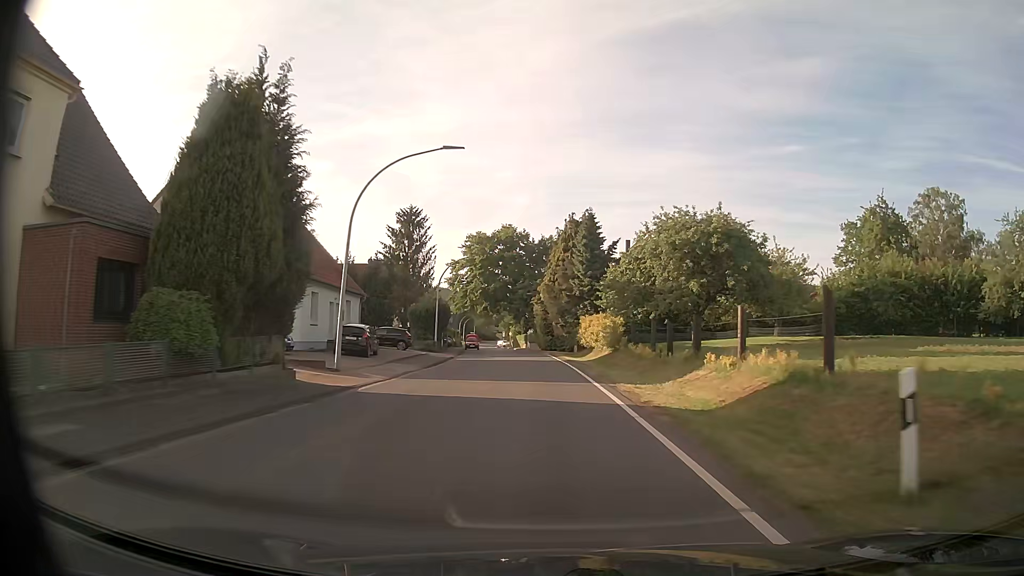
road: tertiary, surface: asphalt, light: Day
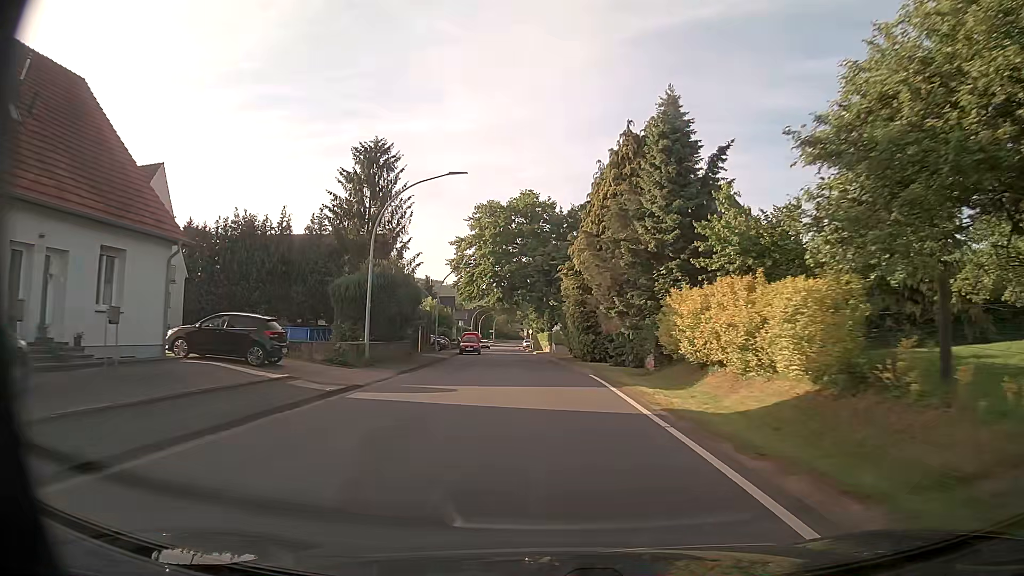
(-0.4, +26.0) m; -2°
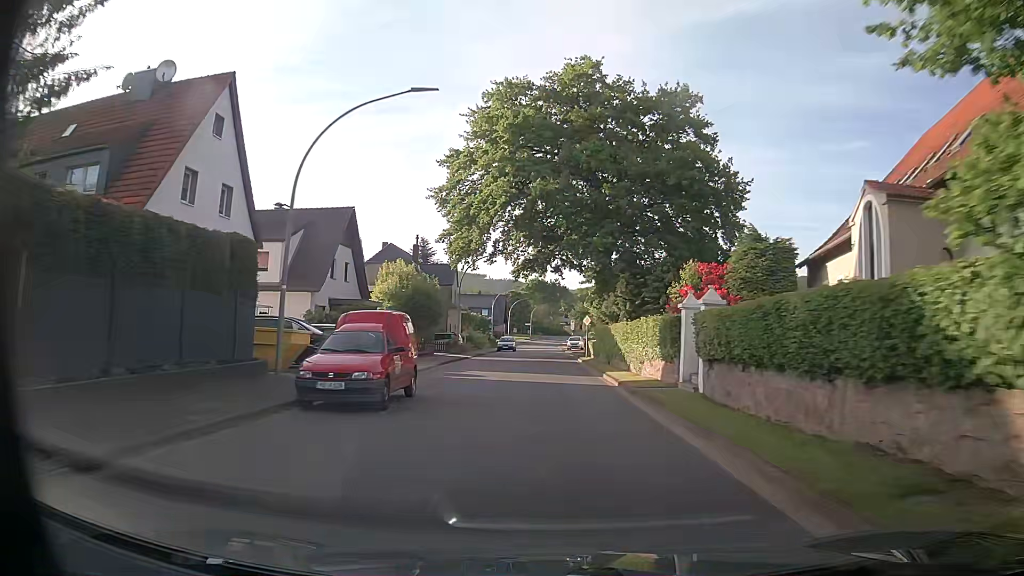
(-1.8, +41.8) m; -5°
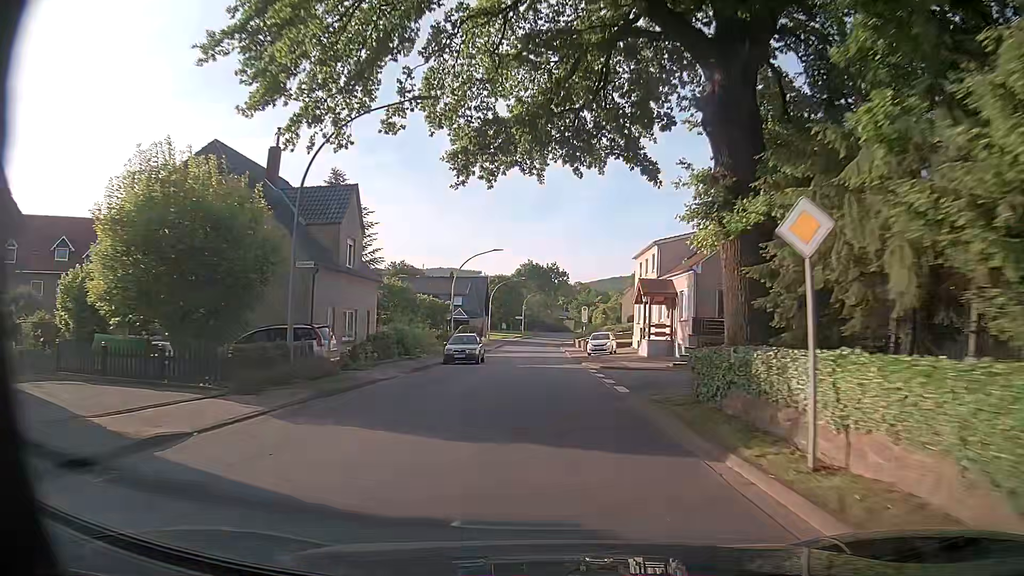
(+0.4, +33.4) m; +1°
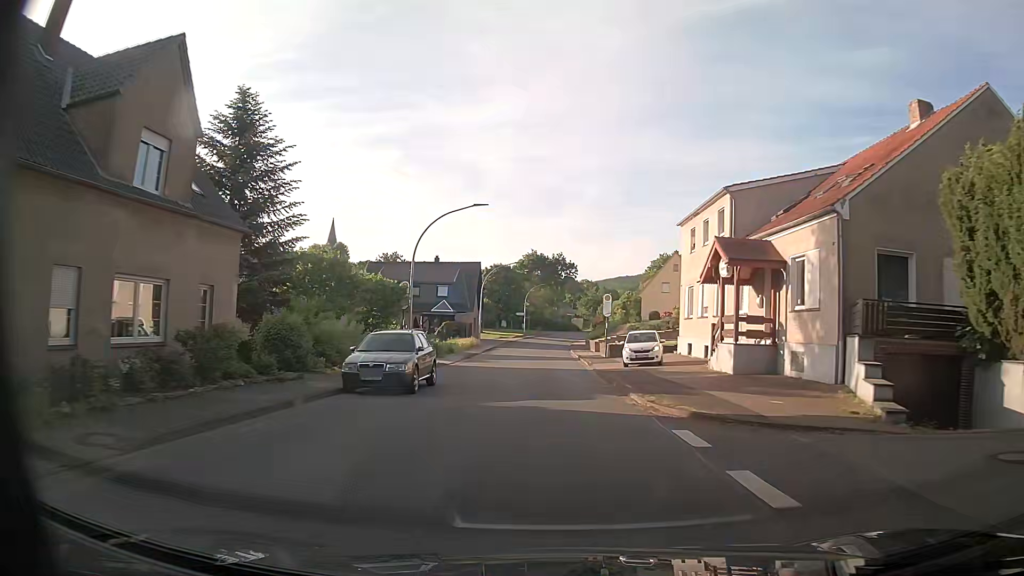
(-0.1, +16.9) m; 0°
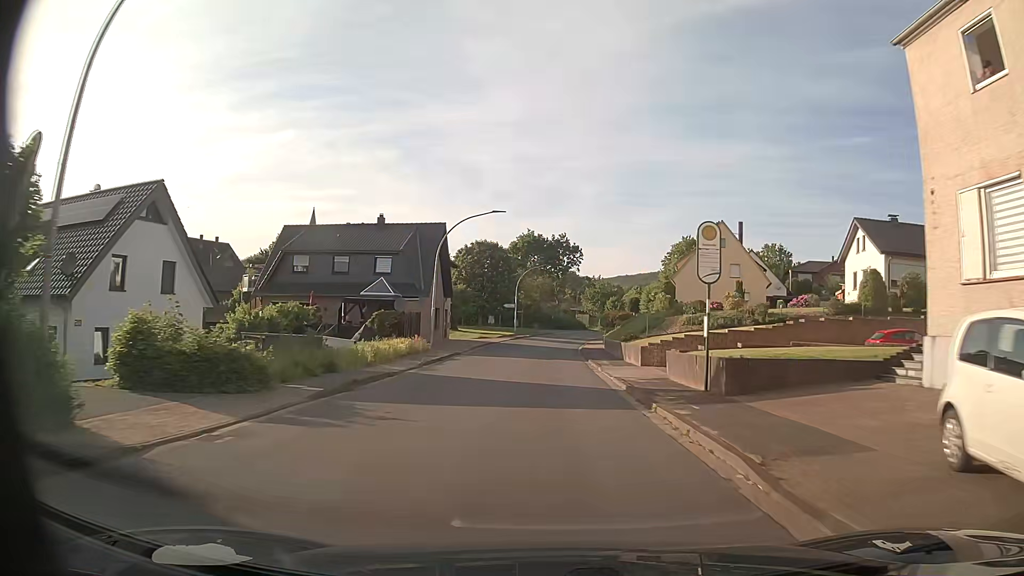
(-0.5, +25.5) m; -1°
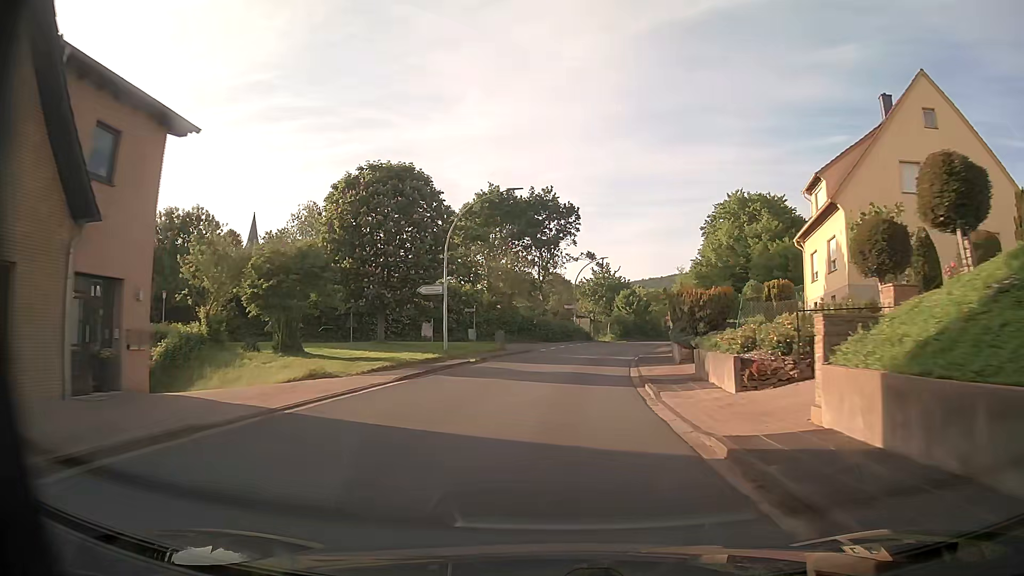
(+0.5, +42.7) m; +1°
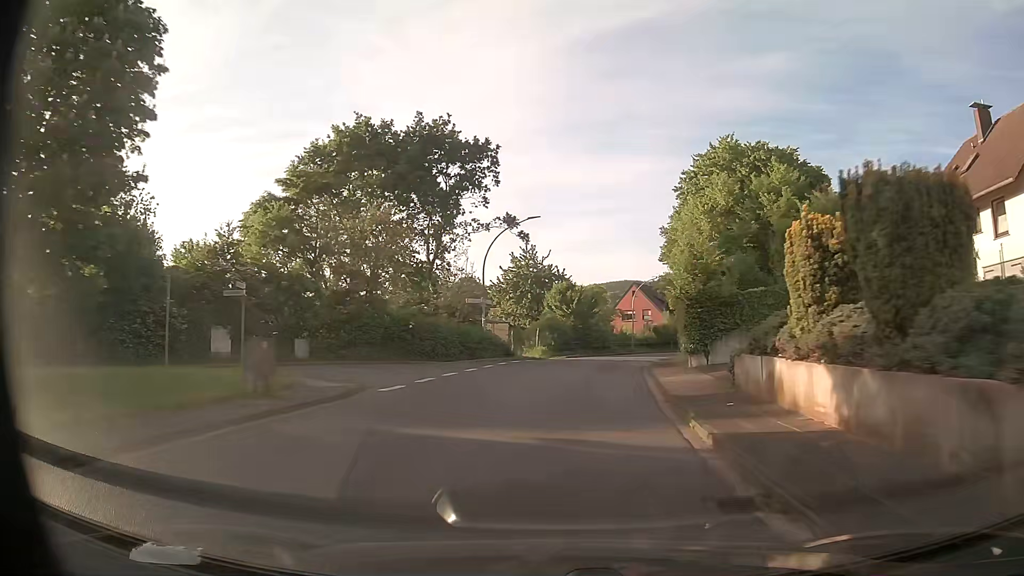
(+1.4, +25.6) m; +7°
(0, +10) (+1, +20) (+2, +30) (+5, +40) (+7, +49) (+11, +59) (+15, +68) (+19, +77) (+24, +86) (+28, +95) m
